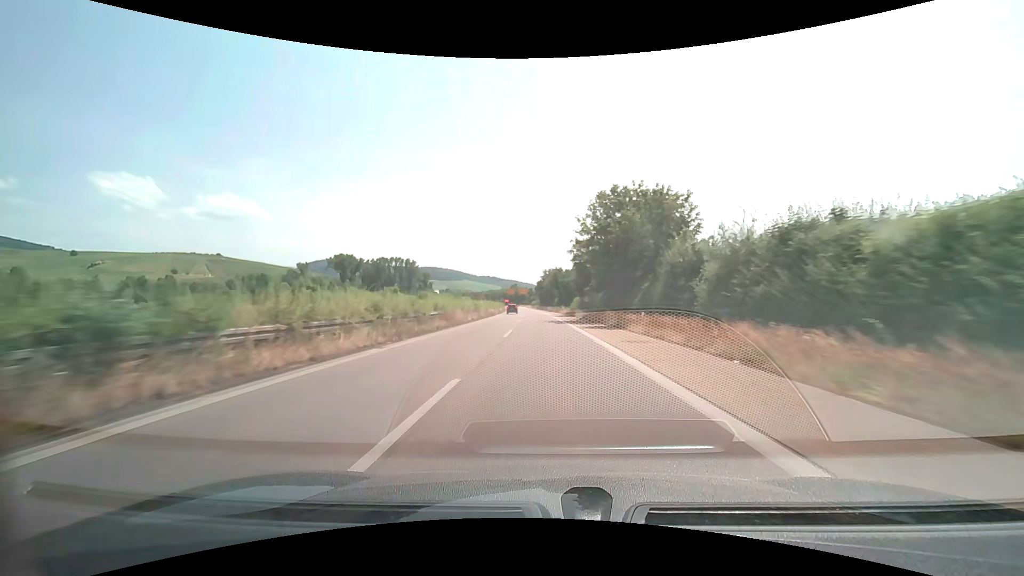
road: trunk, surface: asphalt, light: Day
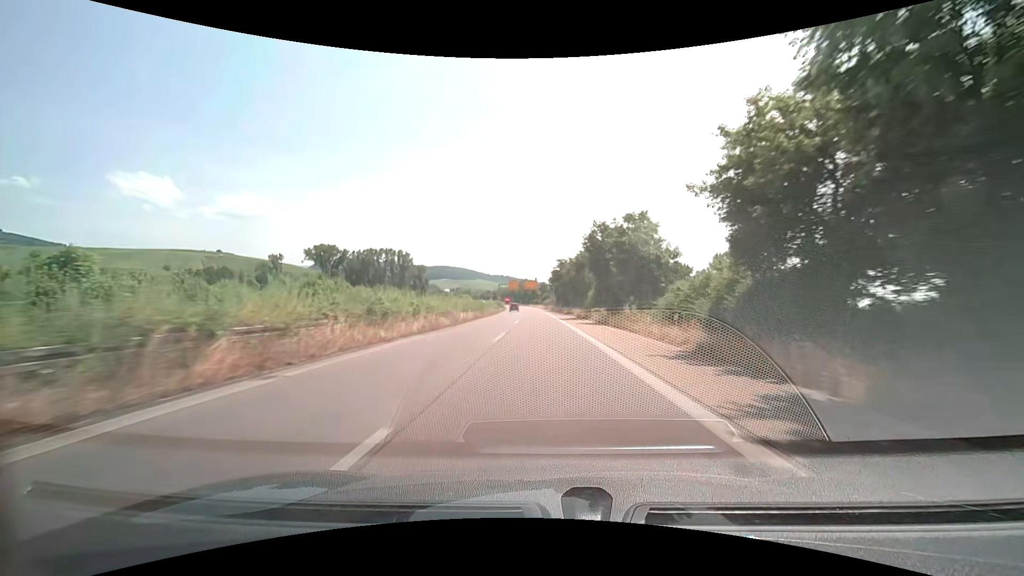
(-0.8, +57.4) m; -2°
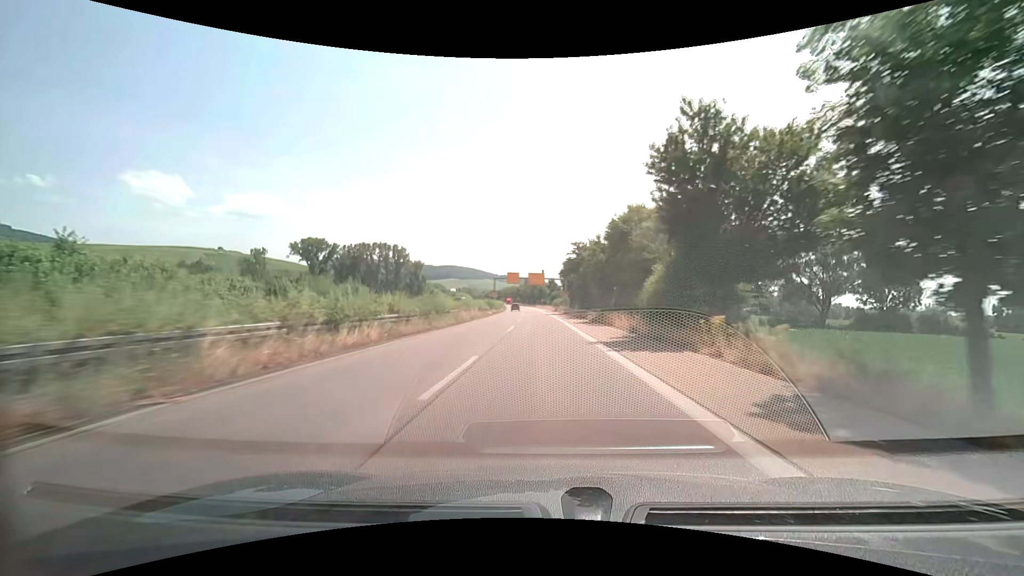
(-0.3, +28.6) m; -1°
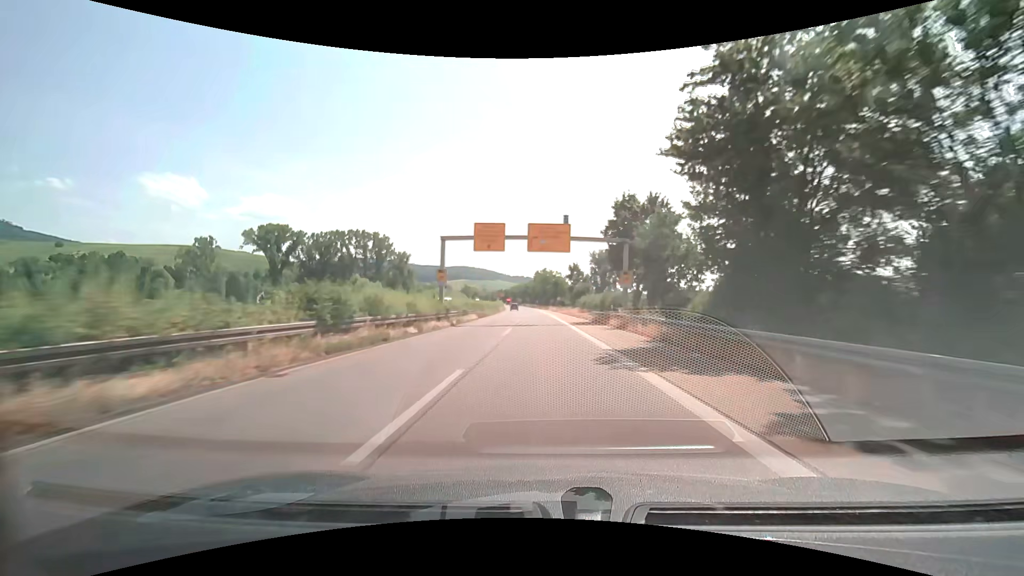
(-0.9, +56.8) m; -1°
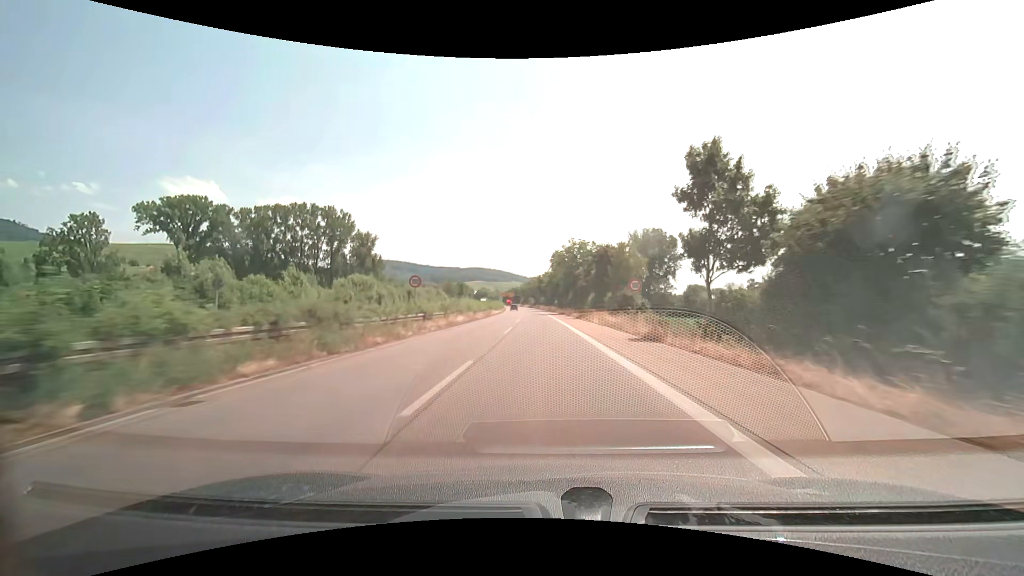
(-1.4, +70.2) m; -2°
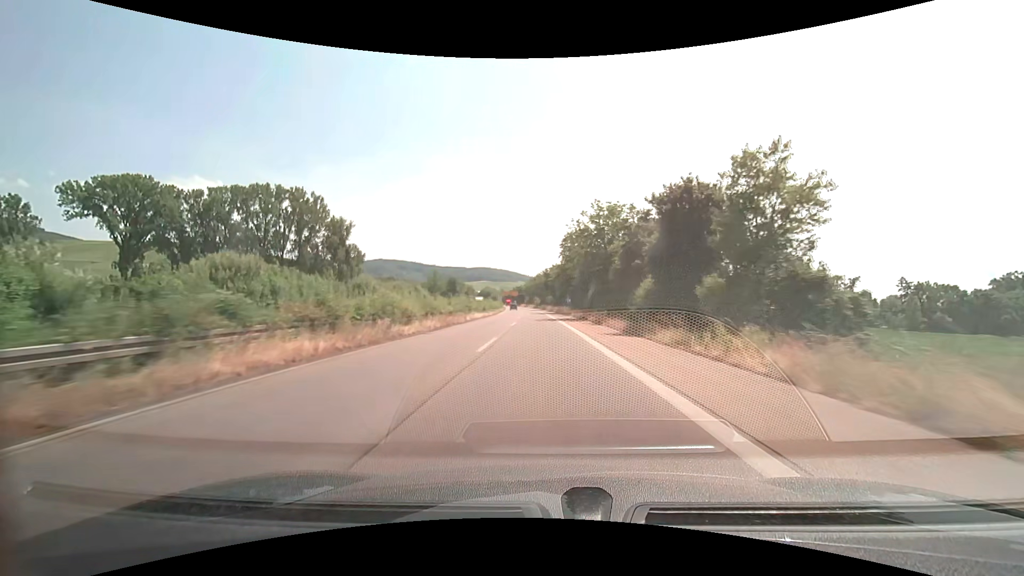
(-0.1, +27.8) m; -1°
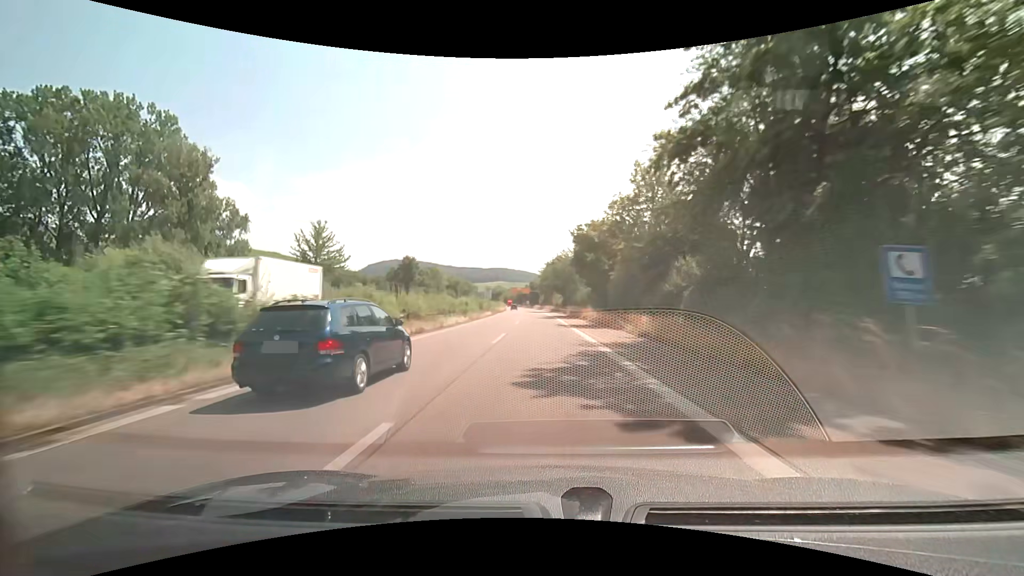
(-1.4, +68.7) m; -2°
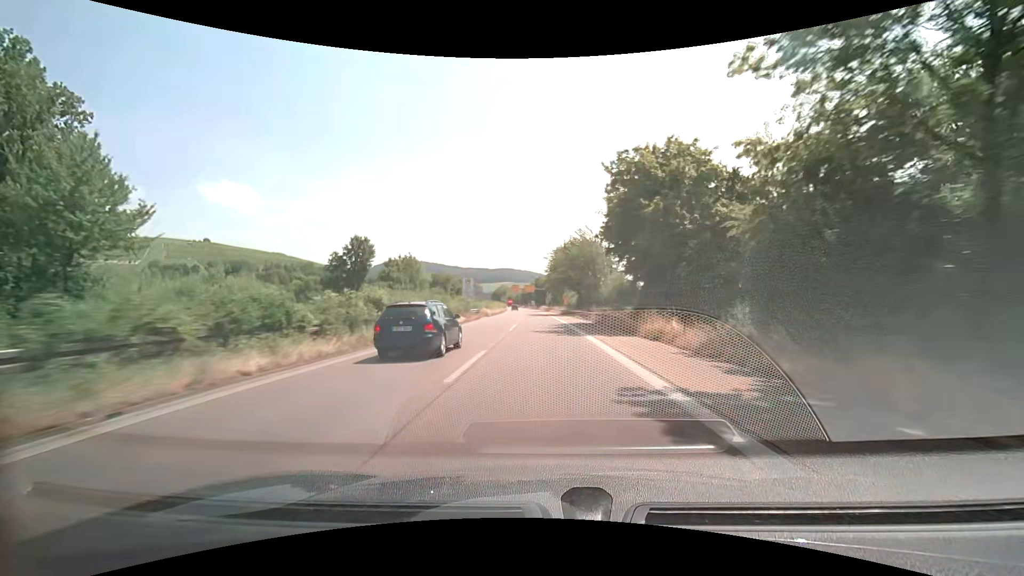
(-0.2, +27.2) m; -1°
(0, +10) (0, +20) (0, +30) (0, +40) (-1, +50) (-1, +60) (-1, +70) (-2, +80) (-2, +90) (-2, +100) m
